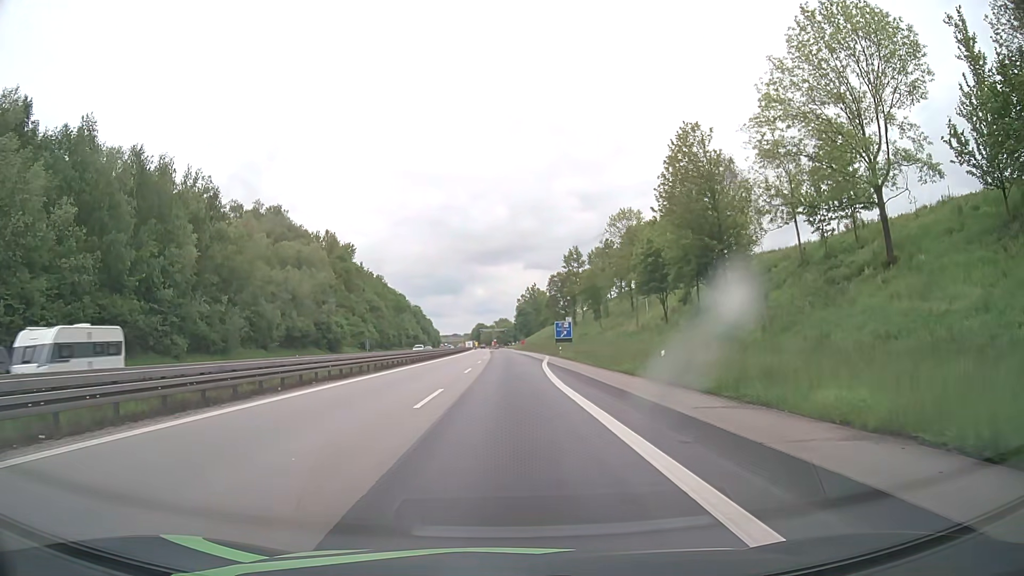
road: motorway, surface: asphalt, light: Day
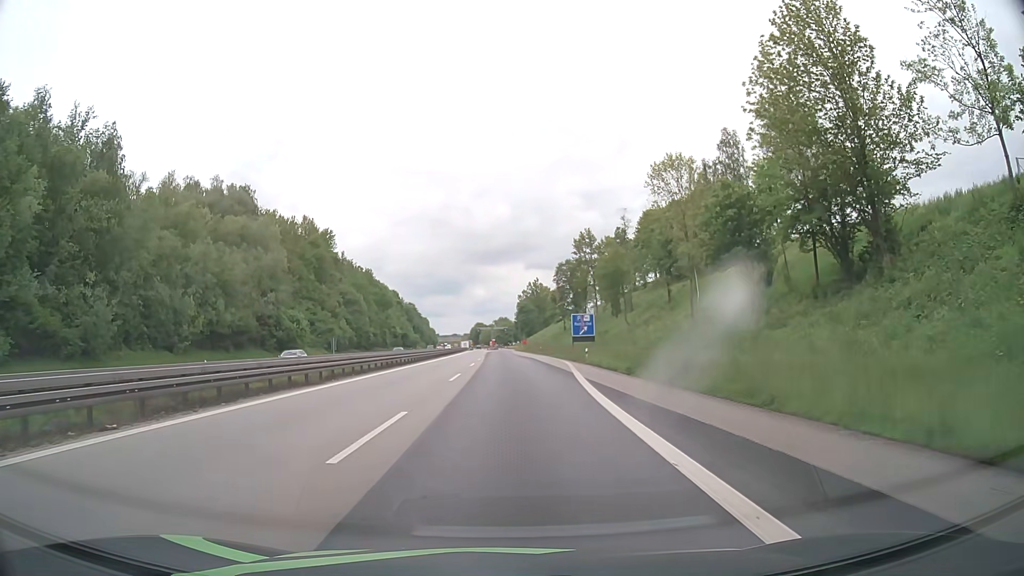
(-0.1, +25.0) m; 0°
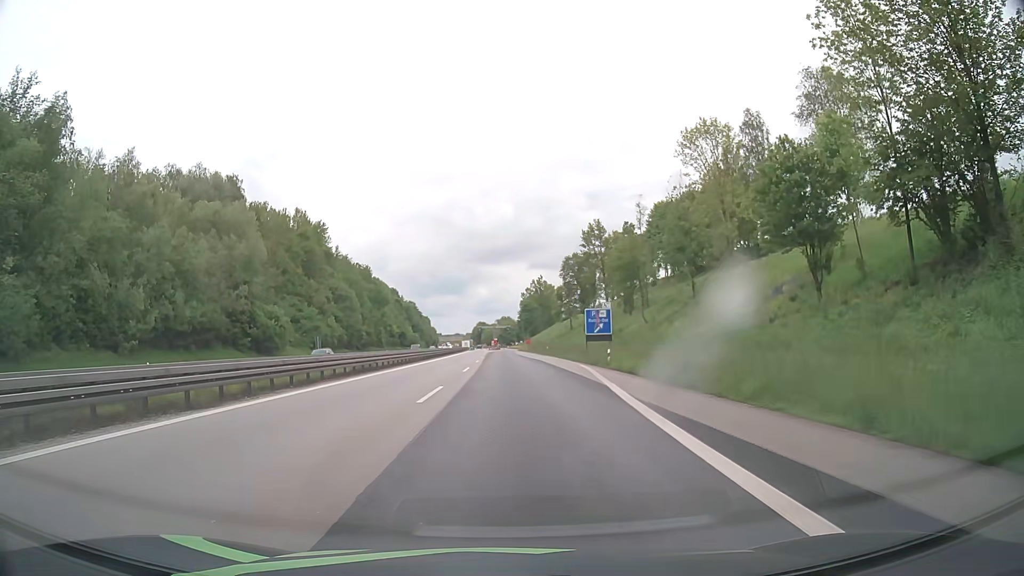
(0.0, +10.0) m; 0°
(0, +10) (0, +20) (0, +30) (0, +40) (0, +50) (0, +60) (0, +70) (-1, +80) (-1, +90) (-1, +100) m
